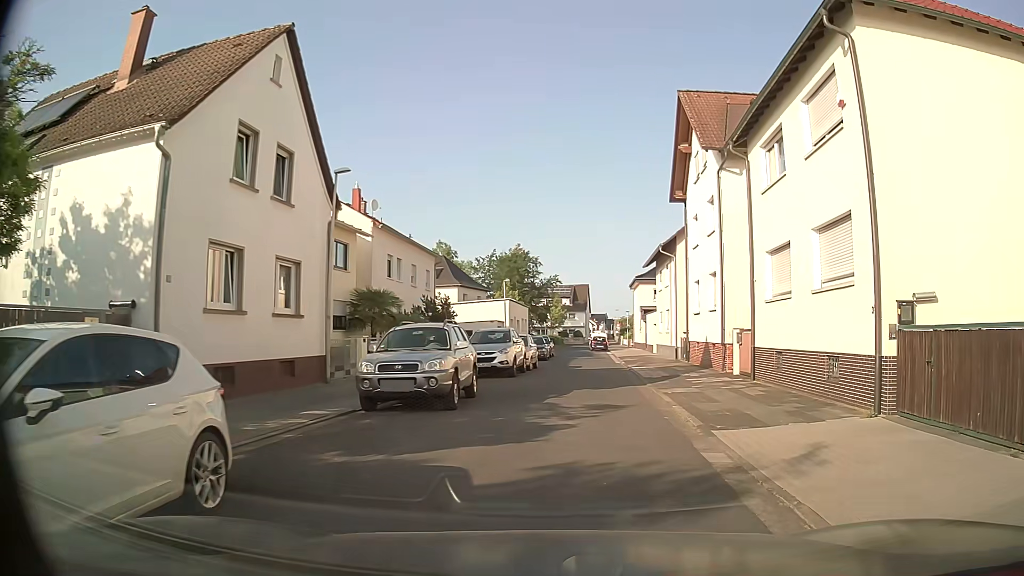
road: residential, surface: asphalt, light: Day
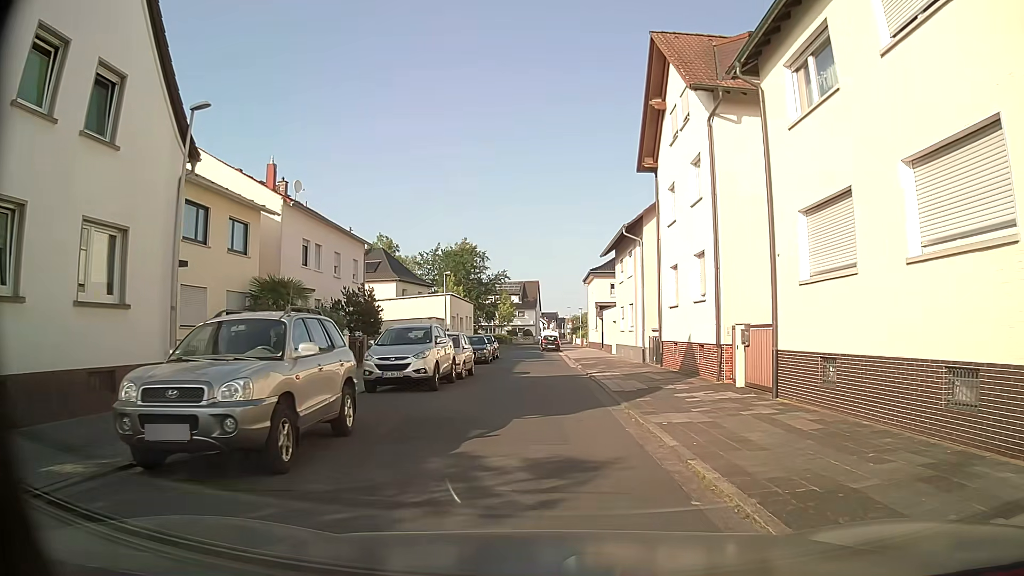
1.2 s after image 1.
(+0.4, +6.2) m; +5°
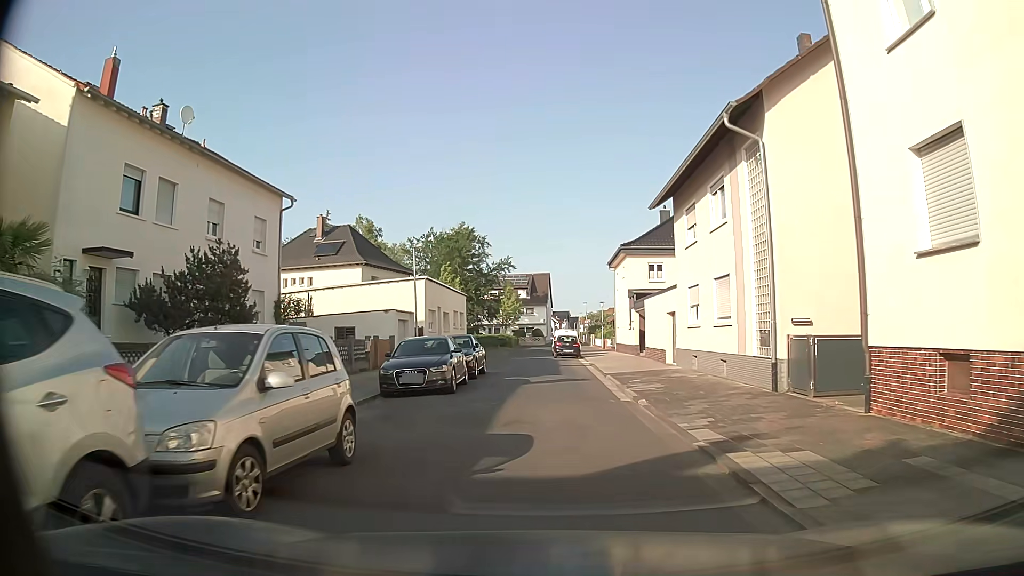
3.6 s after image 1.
(-0.3, +16.6) m; -1°
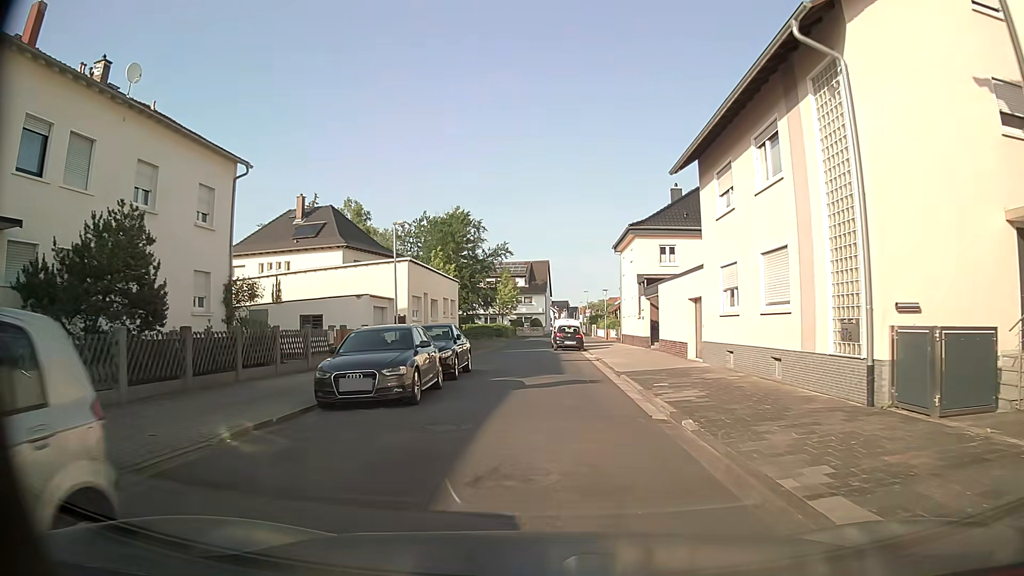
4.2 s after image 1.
(0.0, +4.6) m; 0°
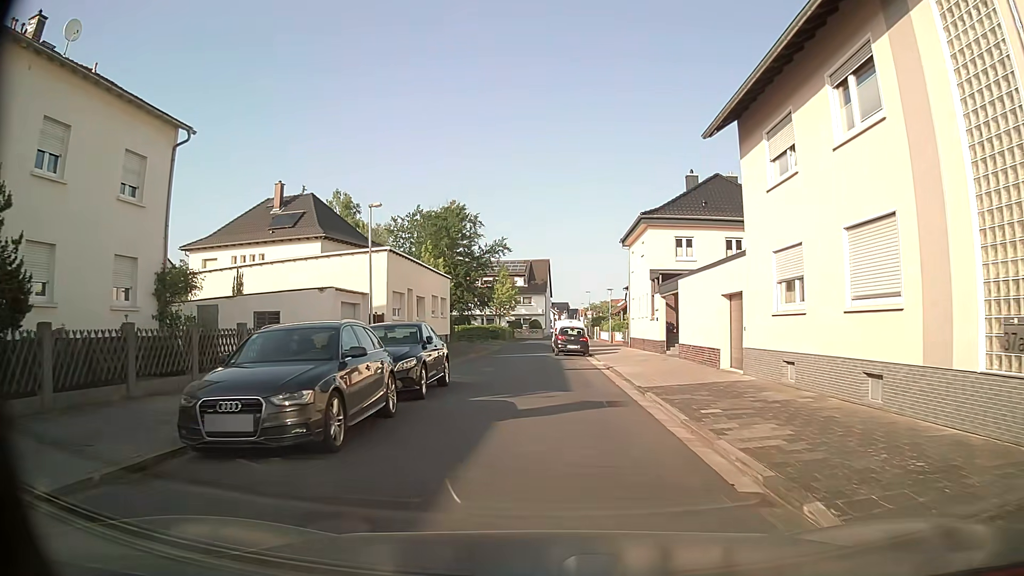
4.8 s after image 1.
(+0.1, +4.7) m; +1°
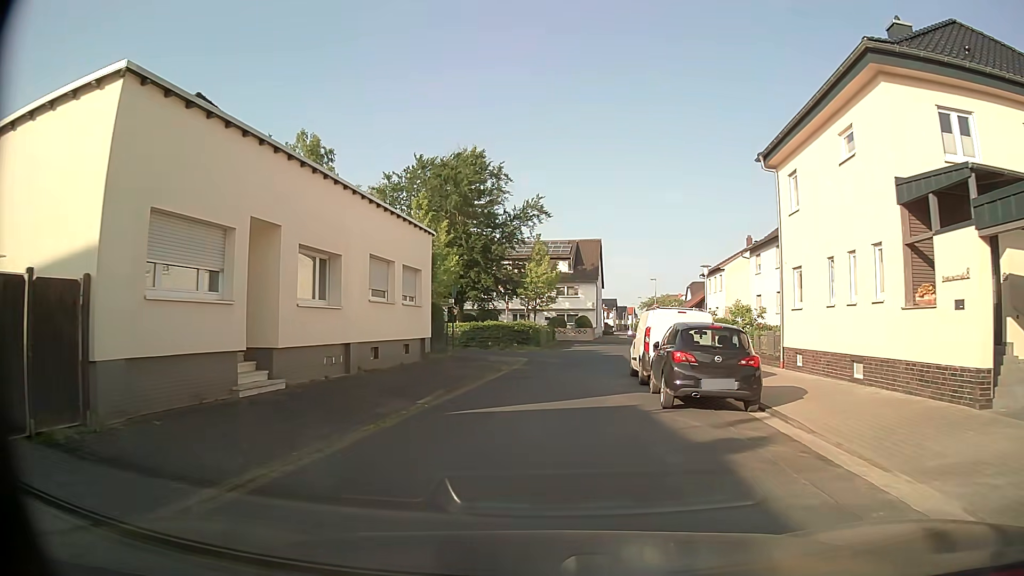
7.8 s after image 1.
(-0.7, +22.1) m; -5°
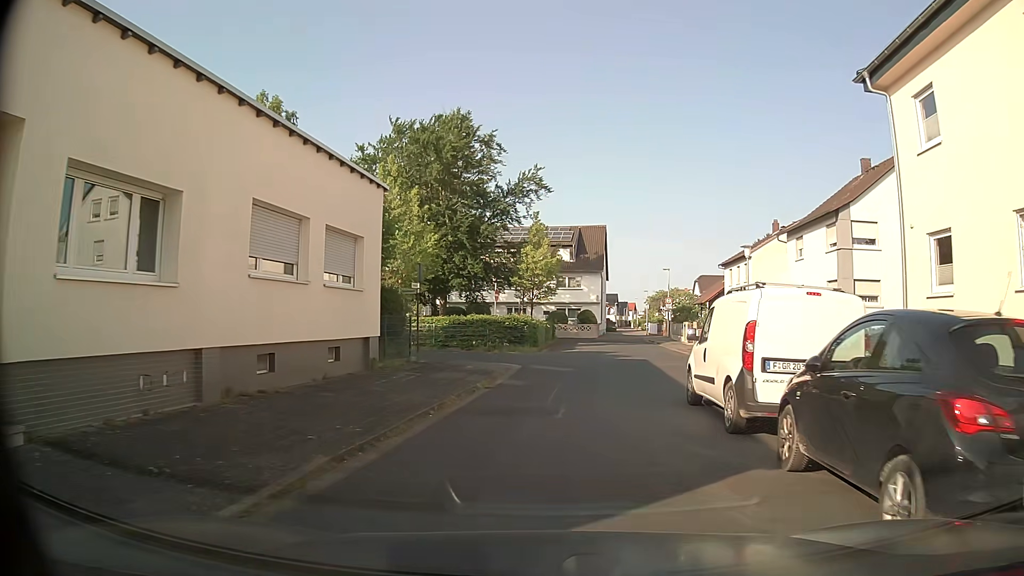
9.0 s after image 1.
(+0.1, +7.9) m; +1°
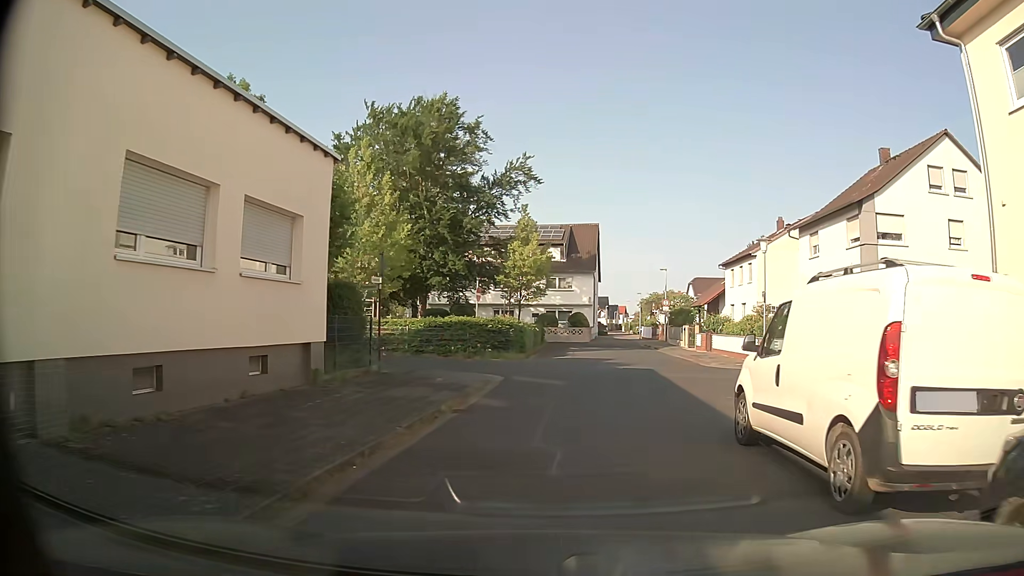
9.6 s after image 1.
(0.0, +3.6) m; 0°
